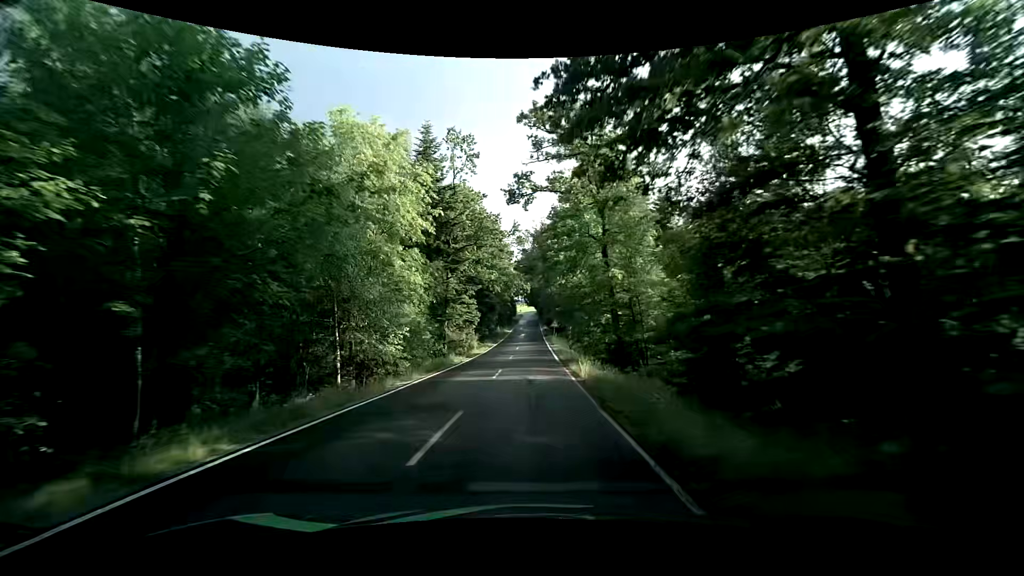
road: tertiary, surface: asphalt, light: Day
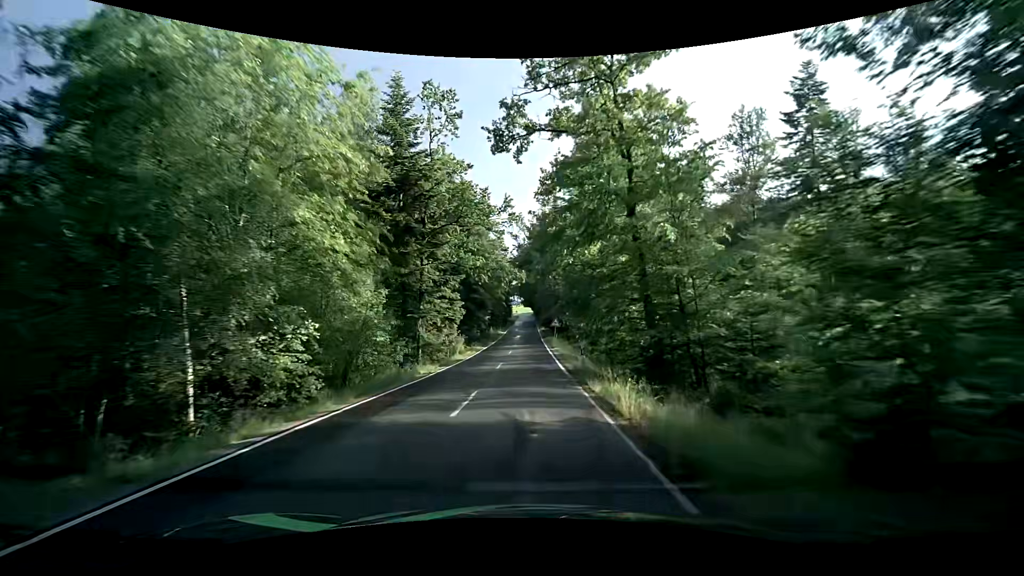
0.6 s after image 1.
(0.0, +8.1) m; 0°
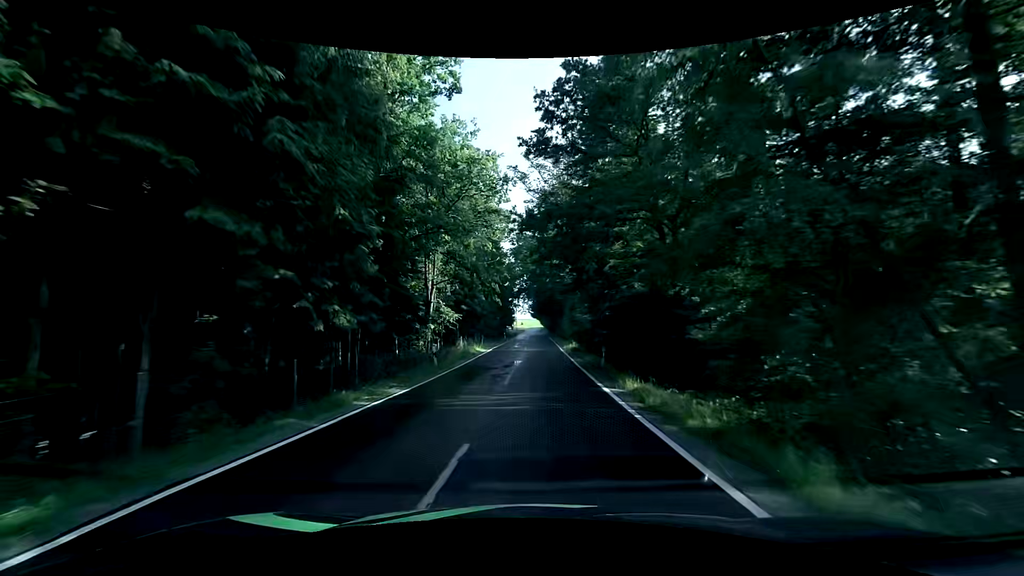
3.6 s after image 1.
(-0.2, +41.7) m; 0°
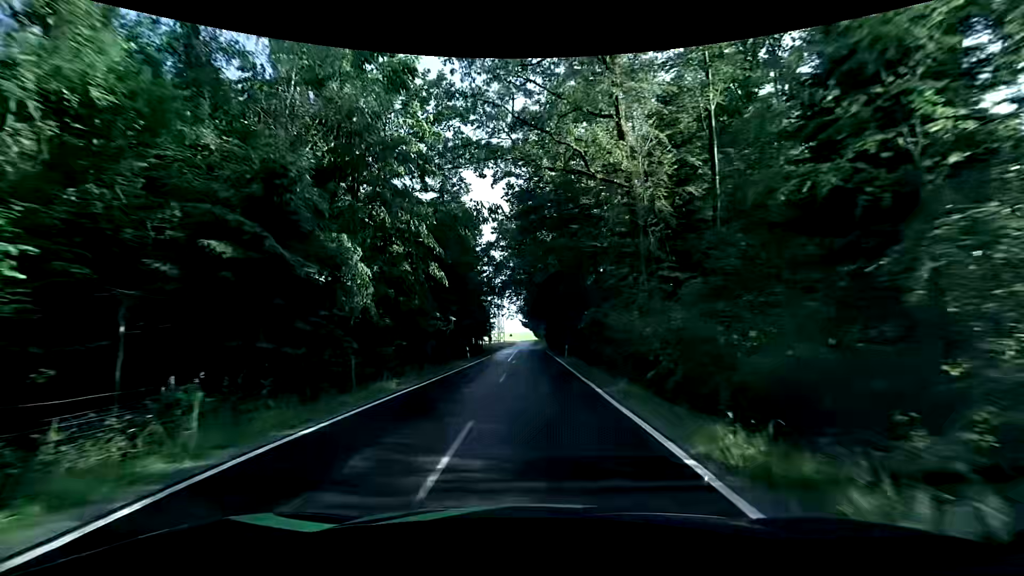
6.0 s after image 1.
(+0.4, +32.9) m; +1°
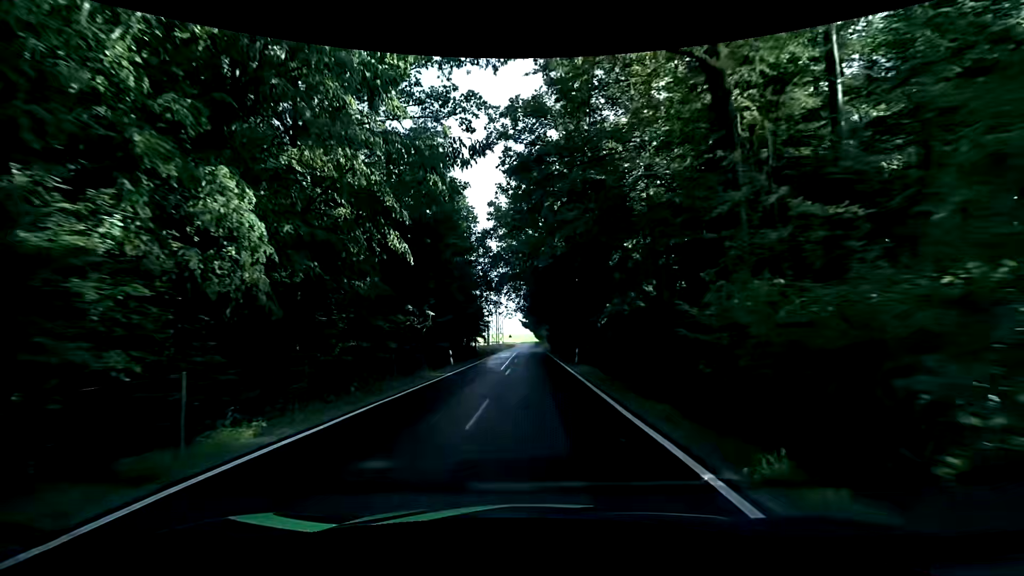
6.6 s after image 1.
(-0.1, +8.0) m; -1°
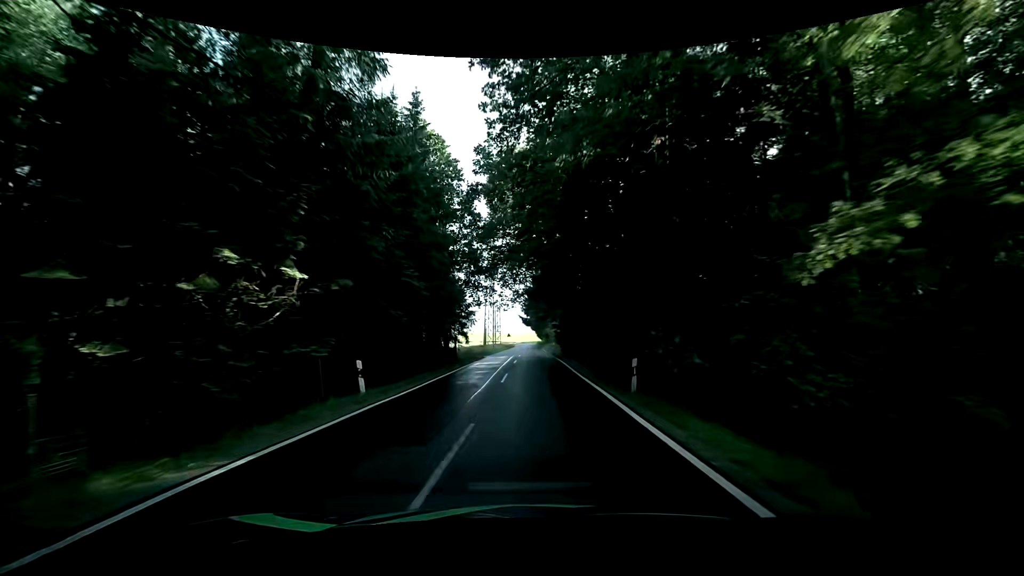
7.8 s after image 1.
(-0.1, +15.8) m; +1°
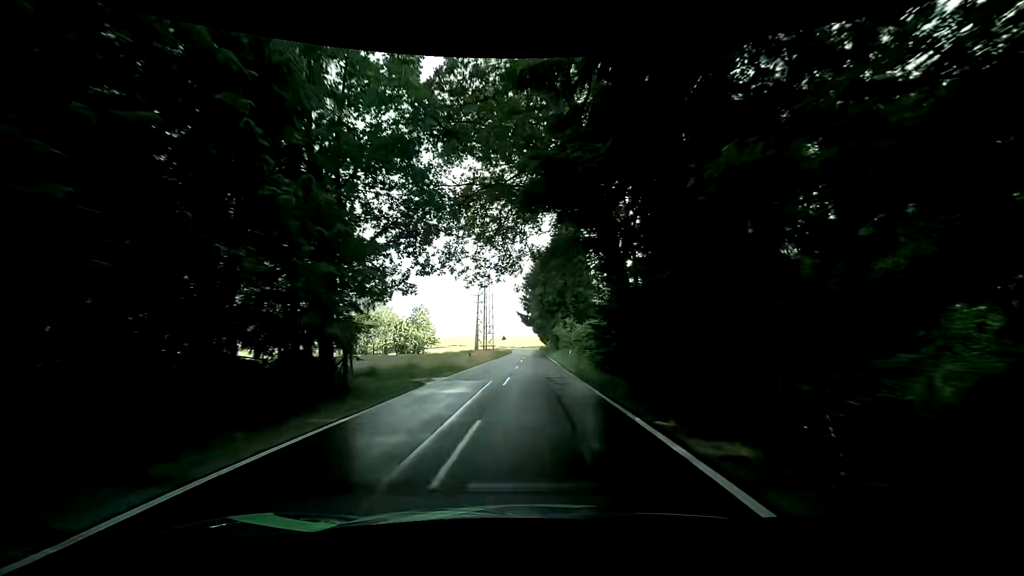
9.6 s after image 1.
(-0.4, +23.4) m; -1°
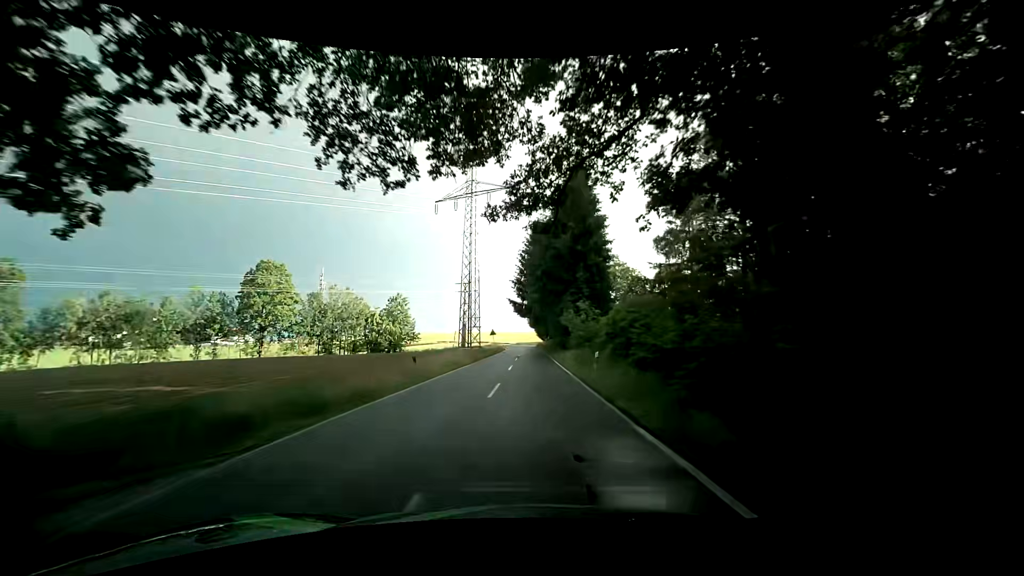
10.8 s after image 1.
(+0.1, +15.8) m; 0°
(0, +10) (0, +20) (0, +30) (0, +40) (0, +50) (0, +60) (0, +70) (0, +80) (0, +90) (0, +100) m
